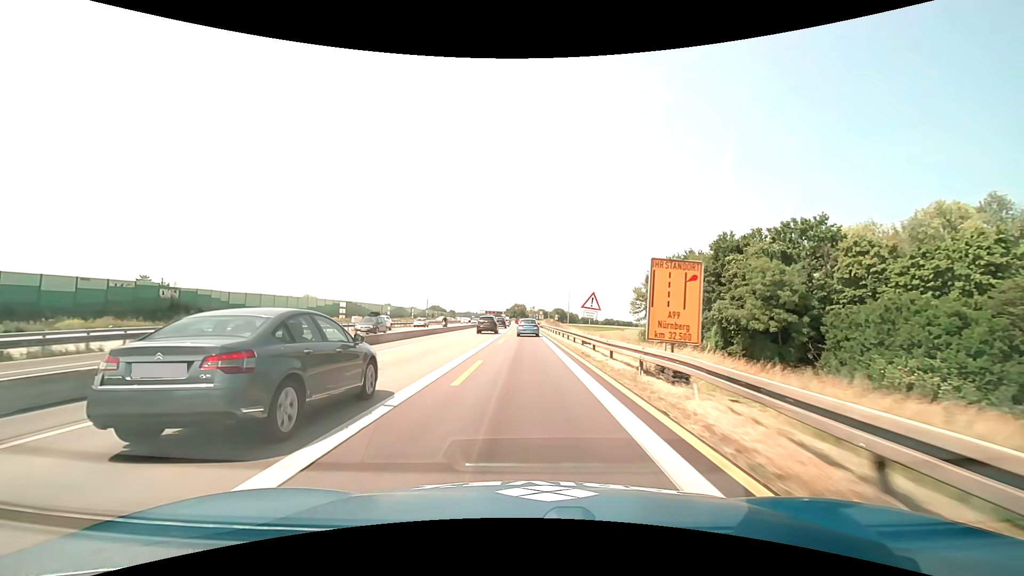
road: motorway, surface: asphalt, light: Day
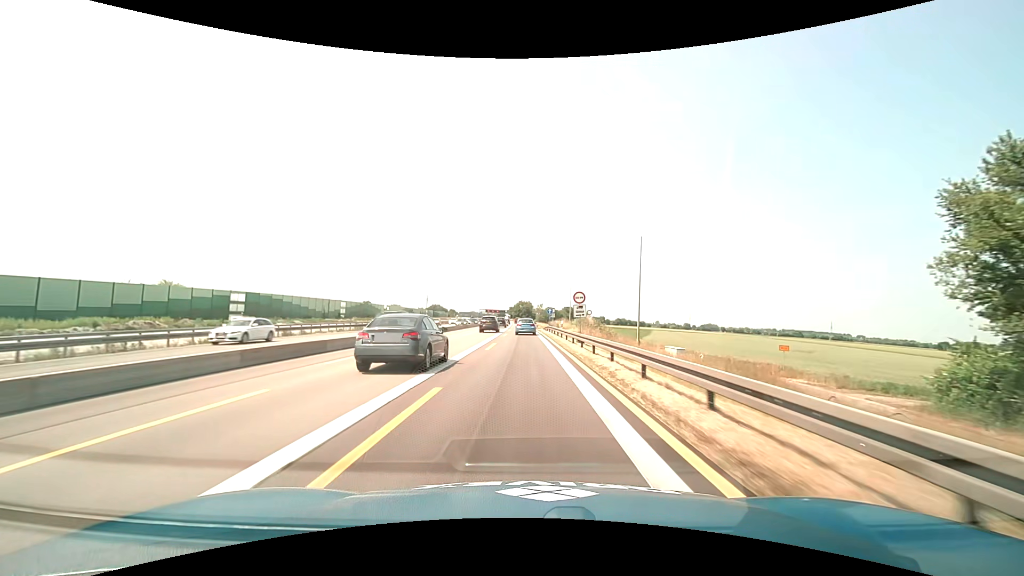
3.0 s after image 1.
(-0.4, +61.1) m; -1°
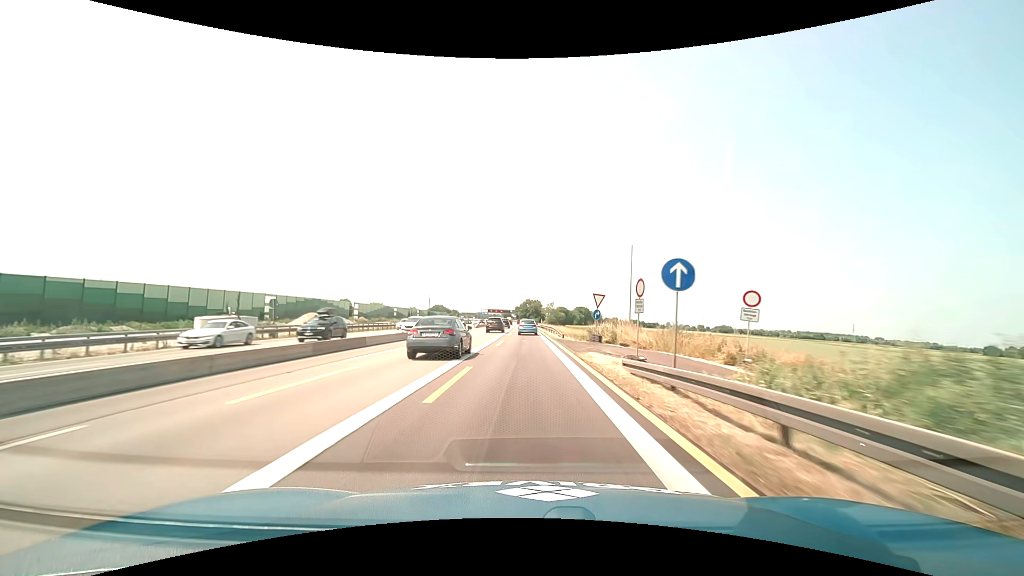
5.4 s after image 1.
(-0.5, +49.9) m; -1°
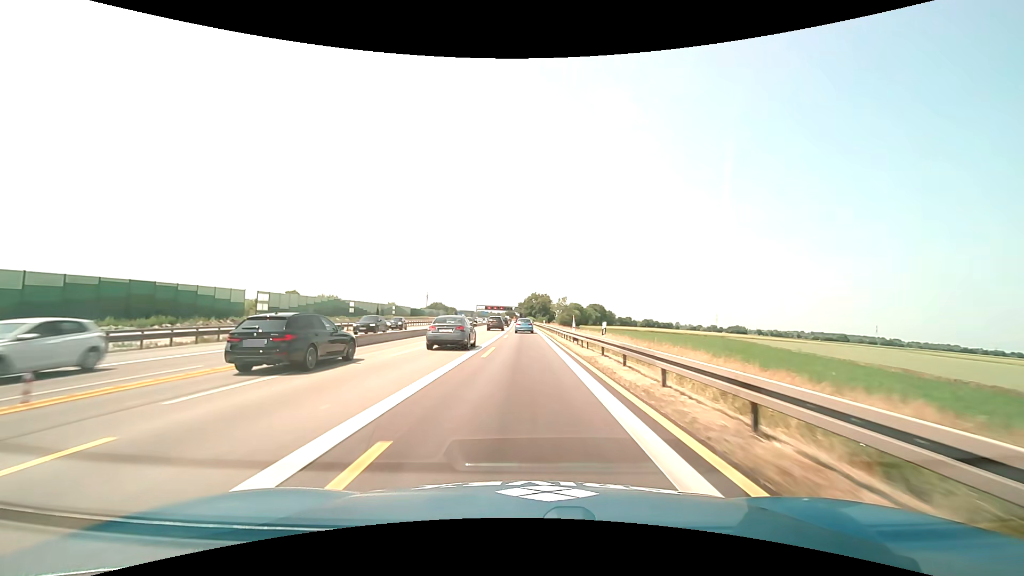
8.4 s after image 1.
(-0.4, +63.3) m; -1°
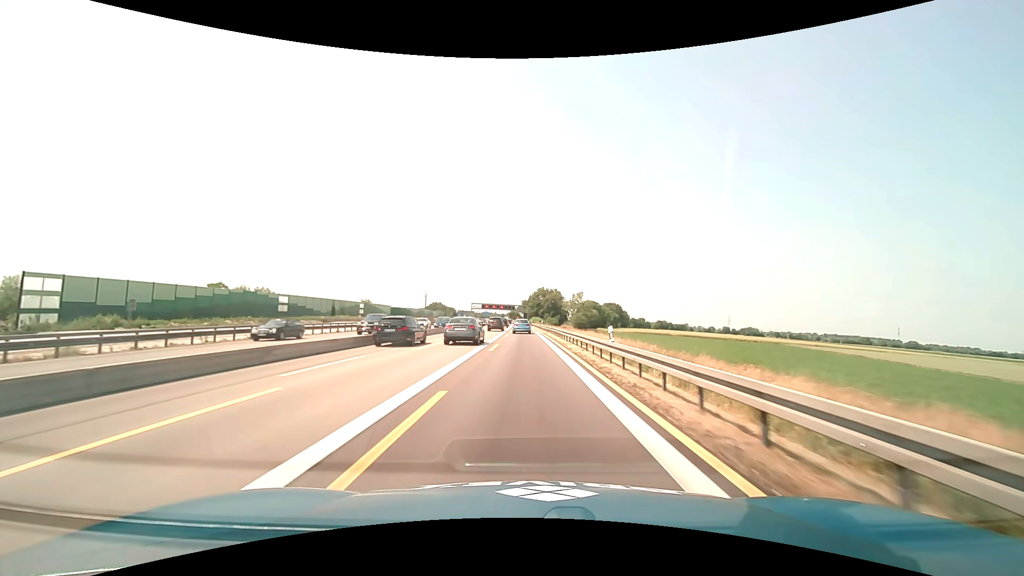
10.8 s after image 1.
(-0.2, +50.7) m; 0°
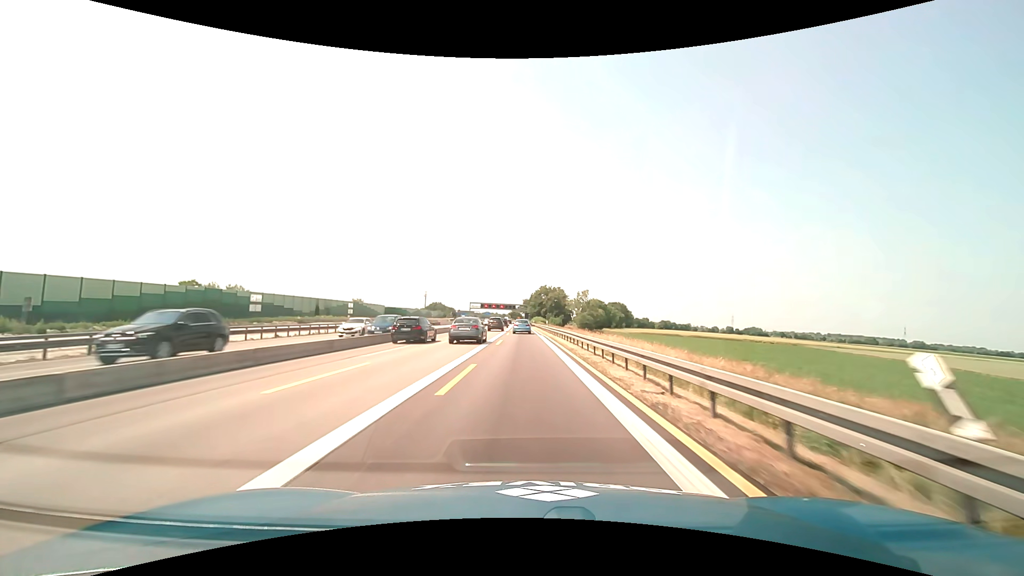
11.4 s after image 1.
(0.0, +12.6) m; 0°
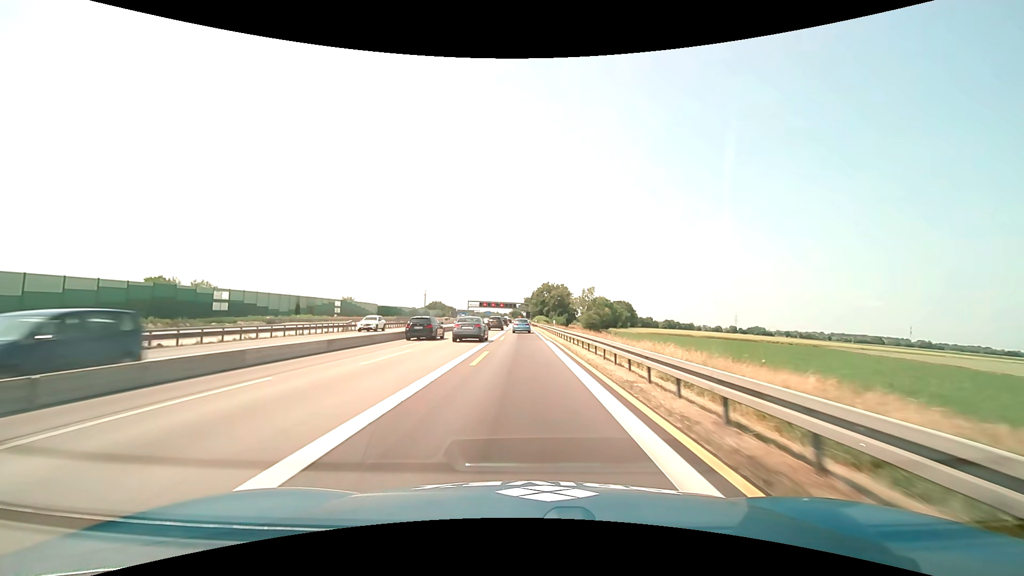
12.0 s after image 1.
(0.0, +12.5) m; 0°
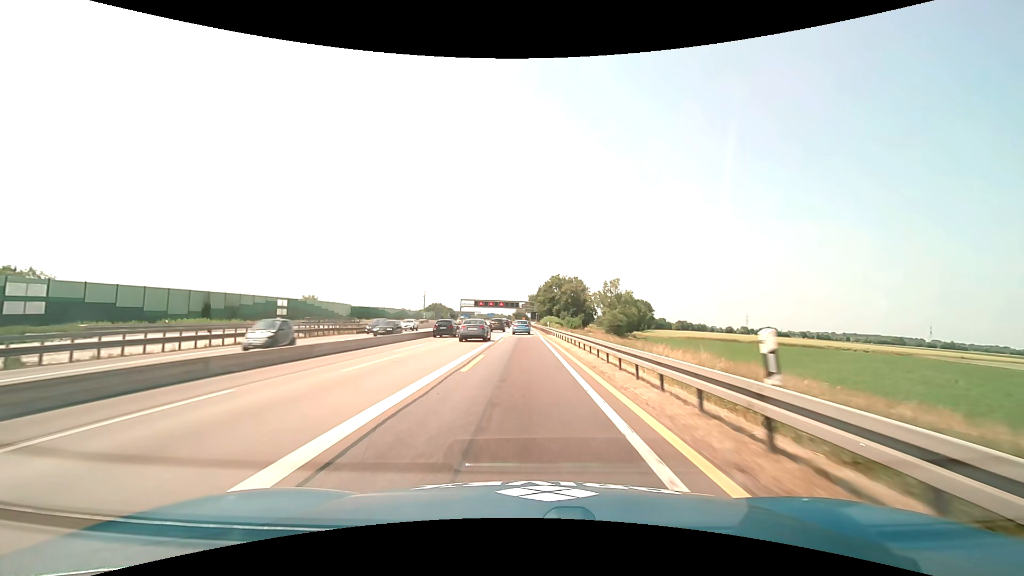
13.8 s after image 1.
(-0.2, +37.6) m; 0°
(0, +10) (0, +20) (0, +30) (0, +40) (0, +50) (0, +60) (-1, +70) (-1, +80) (-1, +90) (-1, +100) m
